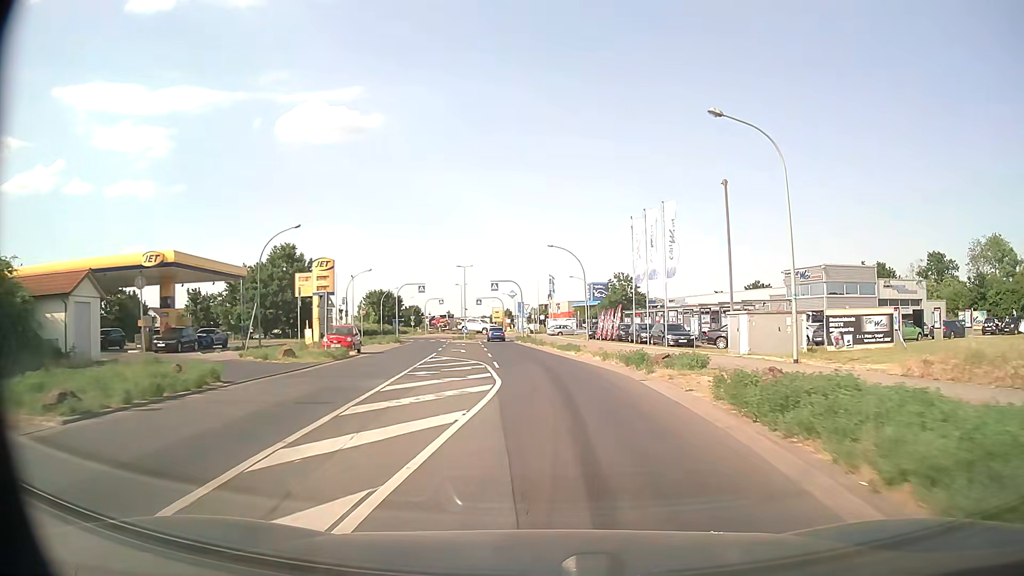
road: tertiary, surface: asphalt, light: Day
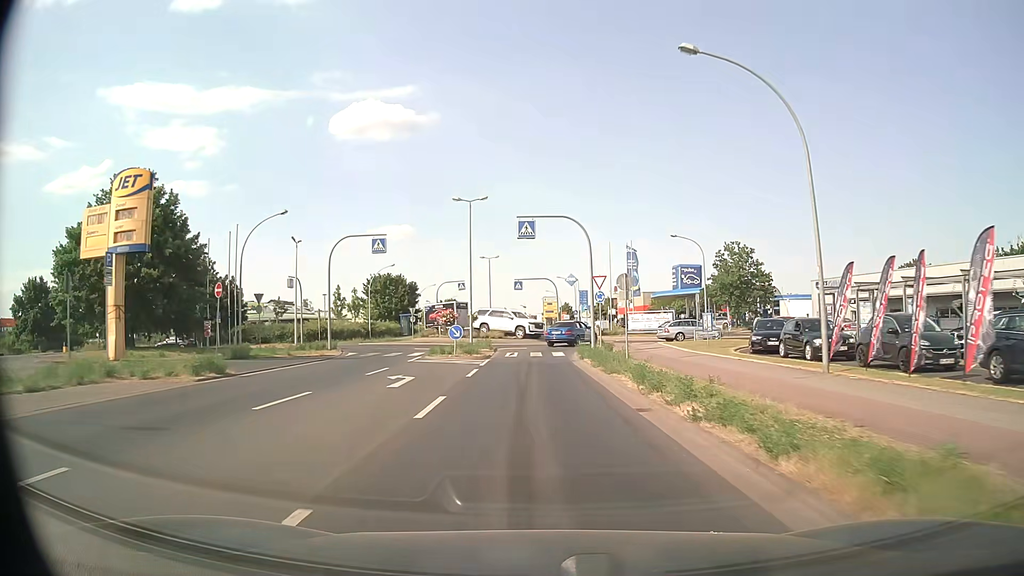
(-1.3, +38.4) m; -5°
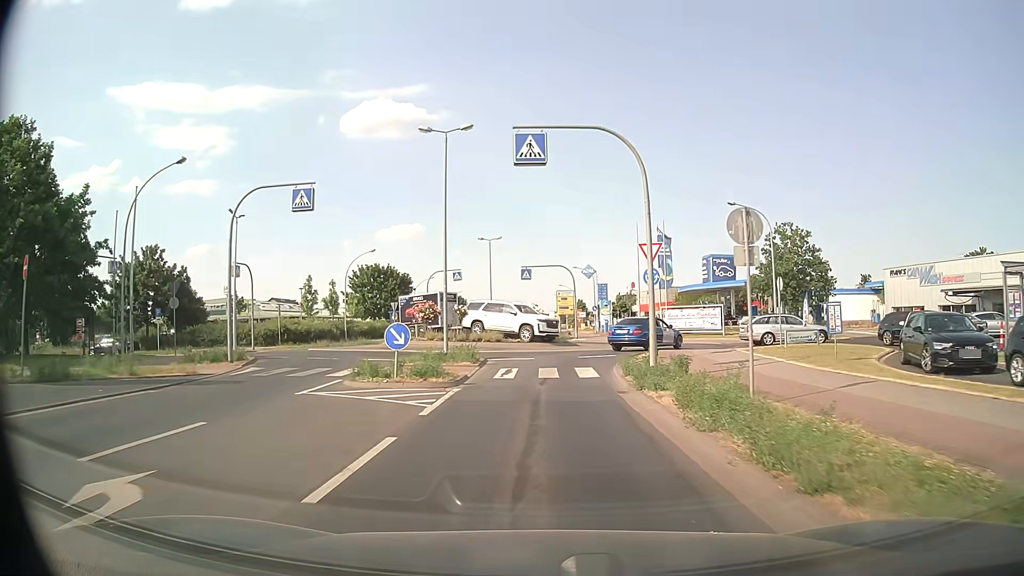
(-0.2, +12.8) m; -1°
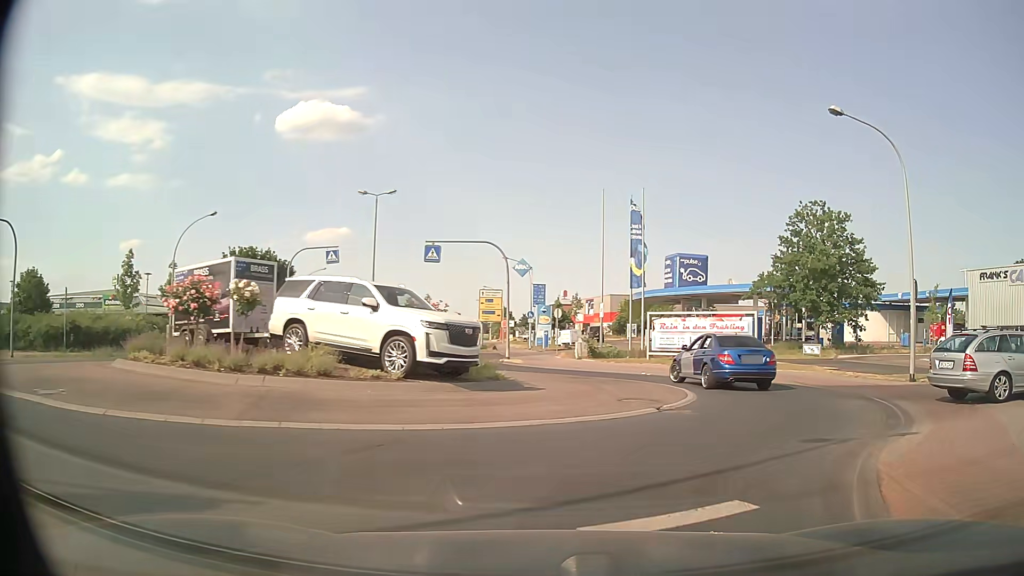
(+0.1, +19.6) m; +6°
(+2, +10) (+5, +19) (0, +27) (-10, +29) (-18, +24) (-27, +20) (-37, +18) (-47, +16) (-57, +15) (-67, +14) m
